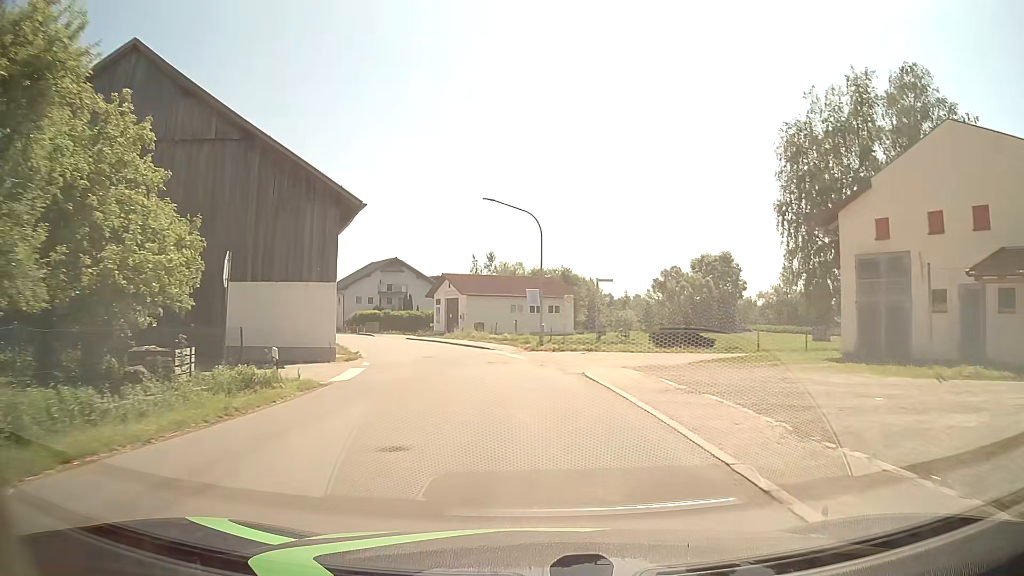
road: secondary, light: Day
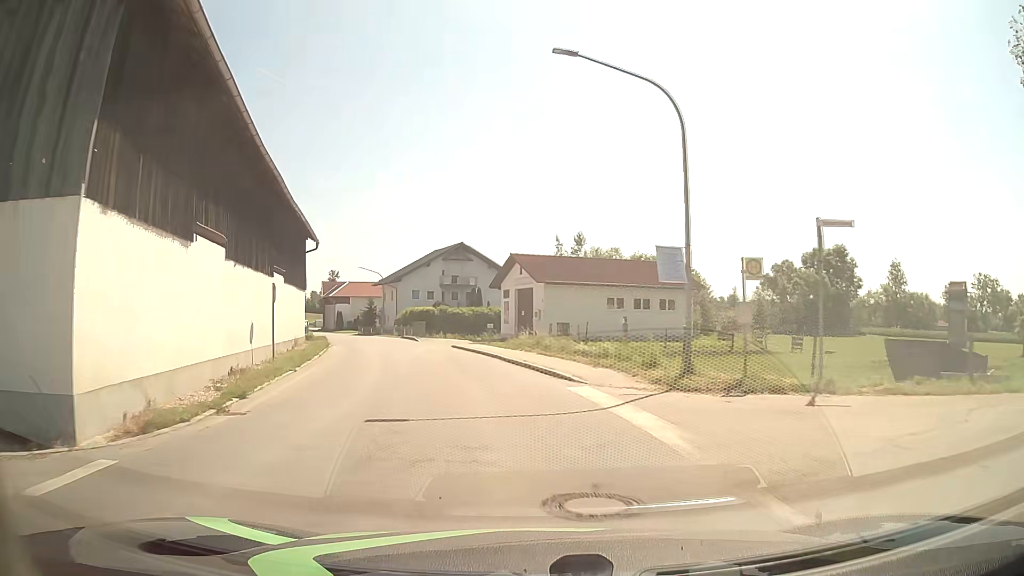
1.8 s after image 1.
(-0.7, +18.4) m; -7°
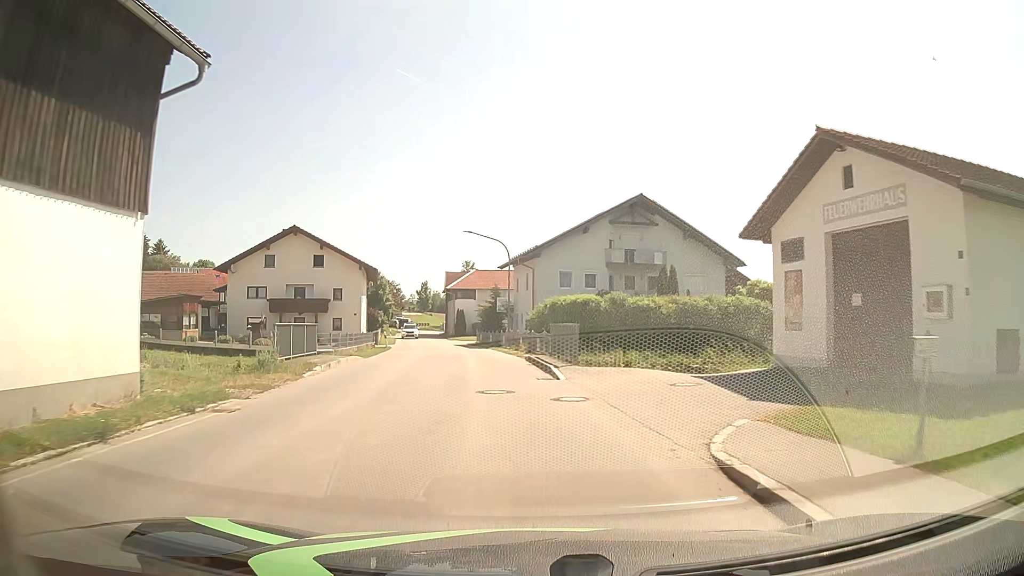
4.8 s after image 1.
(-4.5, +30.4) m; -14°
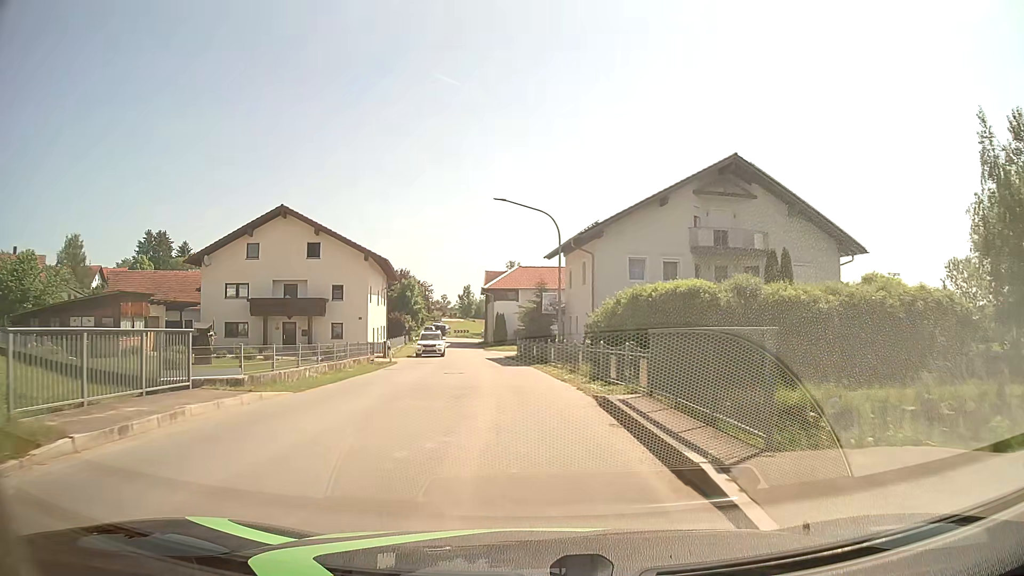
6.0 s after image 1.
(-0.5, +12.8) m; -5°
